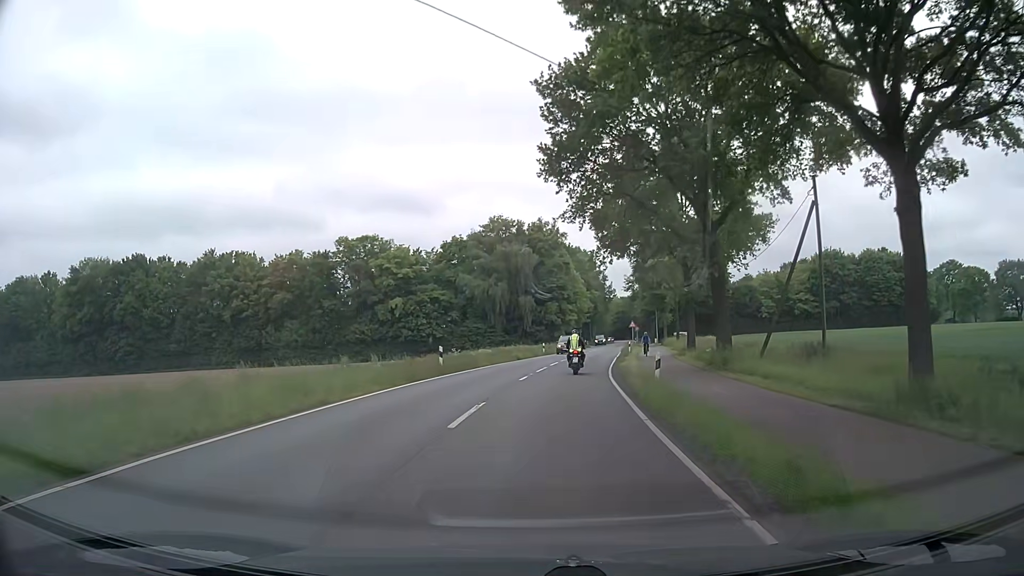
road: secondary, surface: asphalt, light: Day
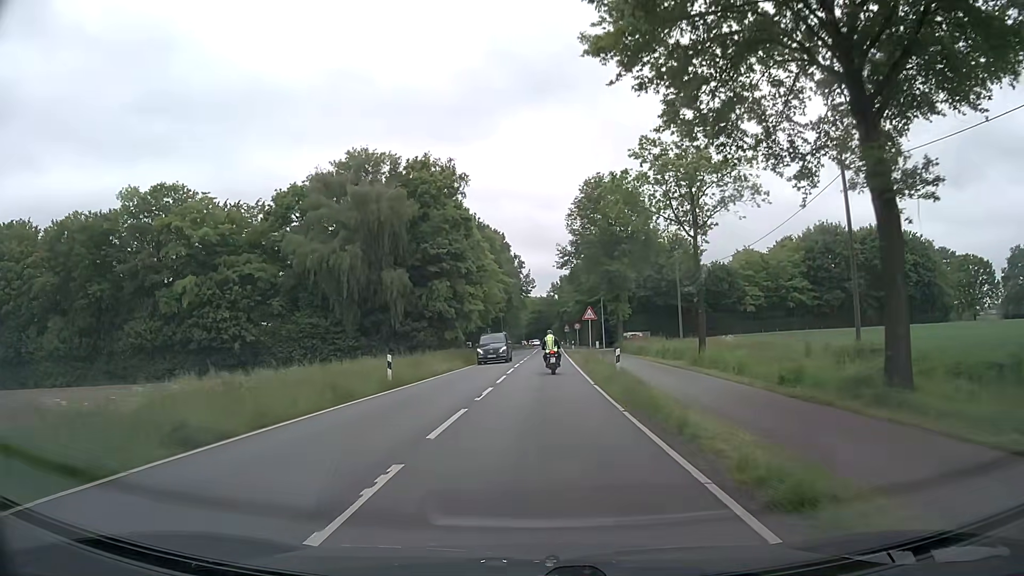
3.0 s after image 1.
(+2.9, +37.0) m; +8°
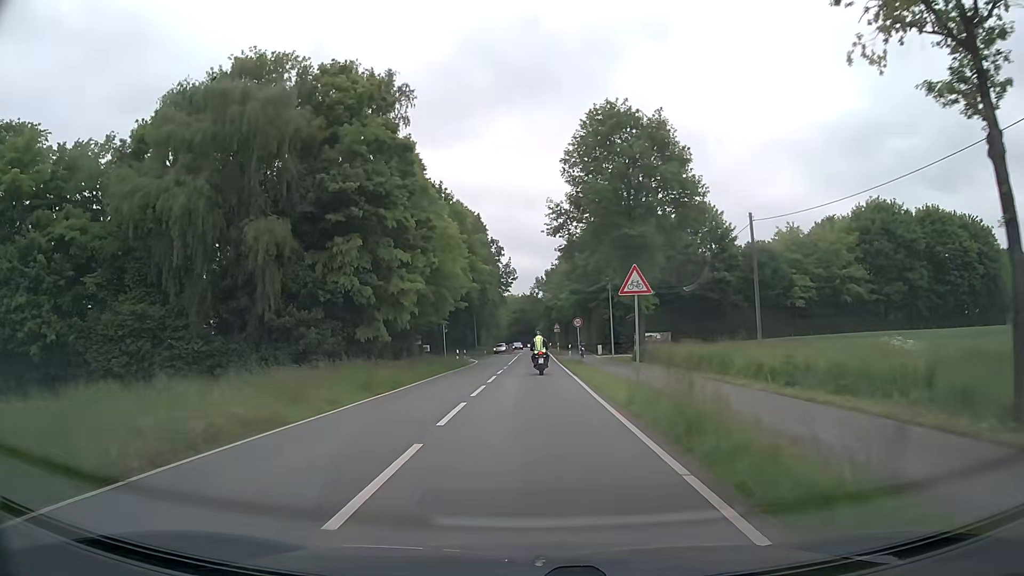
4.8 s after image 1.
(+0.3, +22.6) m; +1°
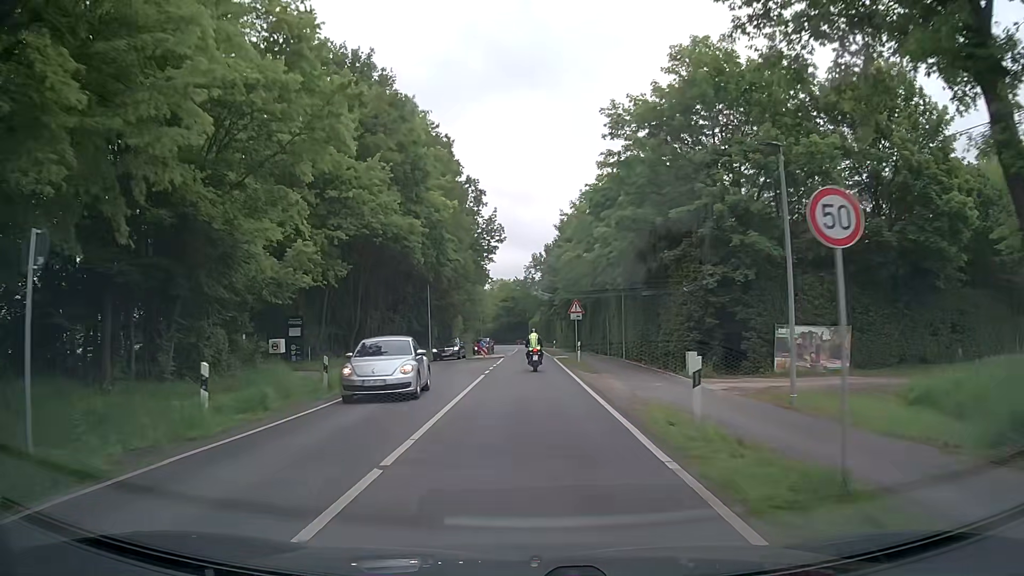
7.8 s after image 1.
(+0.2, +38.0) m; +1°
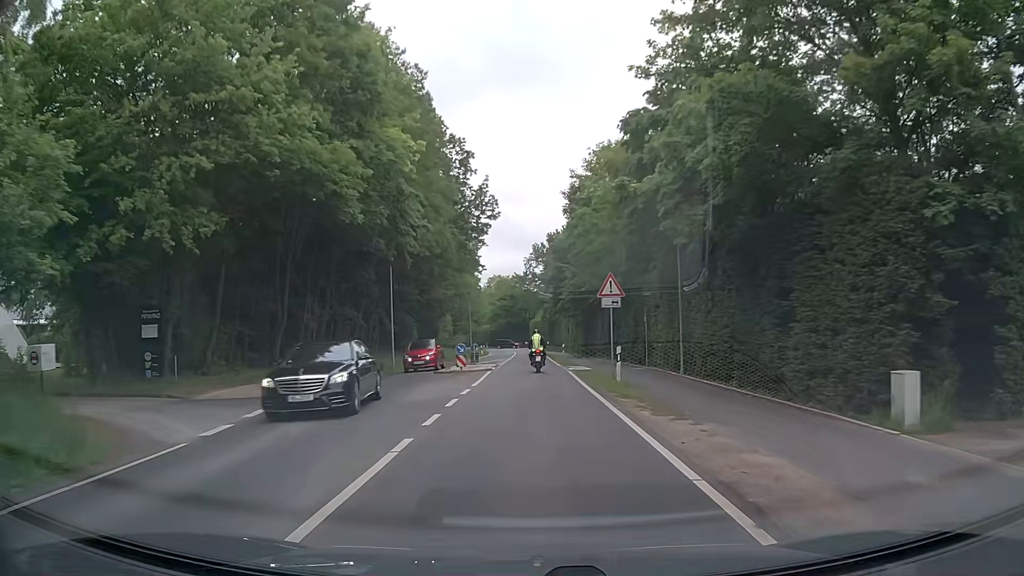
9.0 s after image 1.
(0.0, +15.2) m; 0°
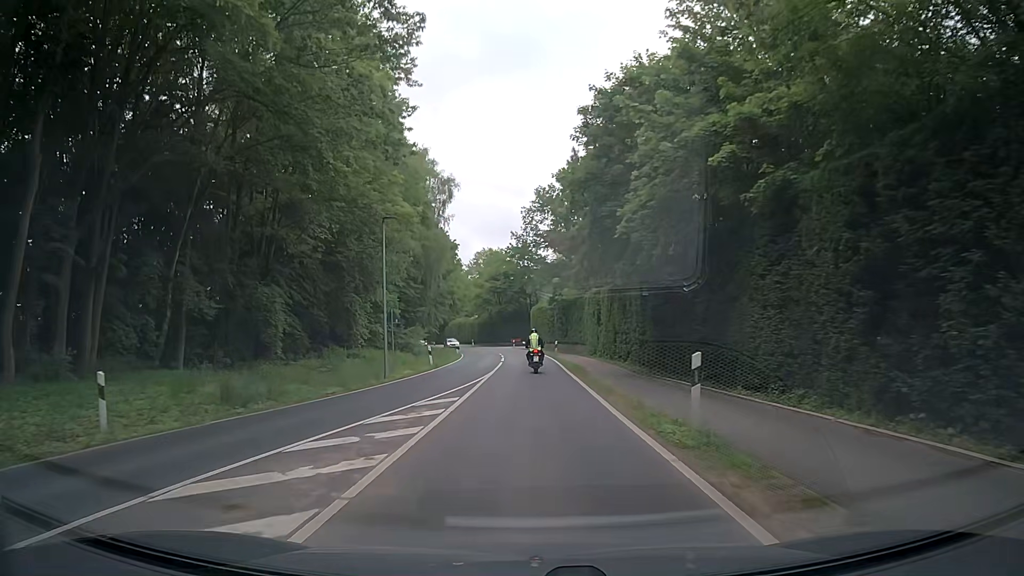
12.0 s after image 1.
(-0.1, +38.1) m; 0°
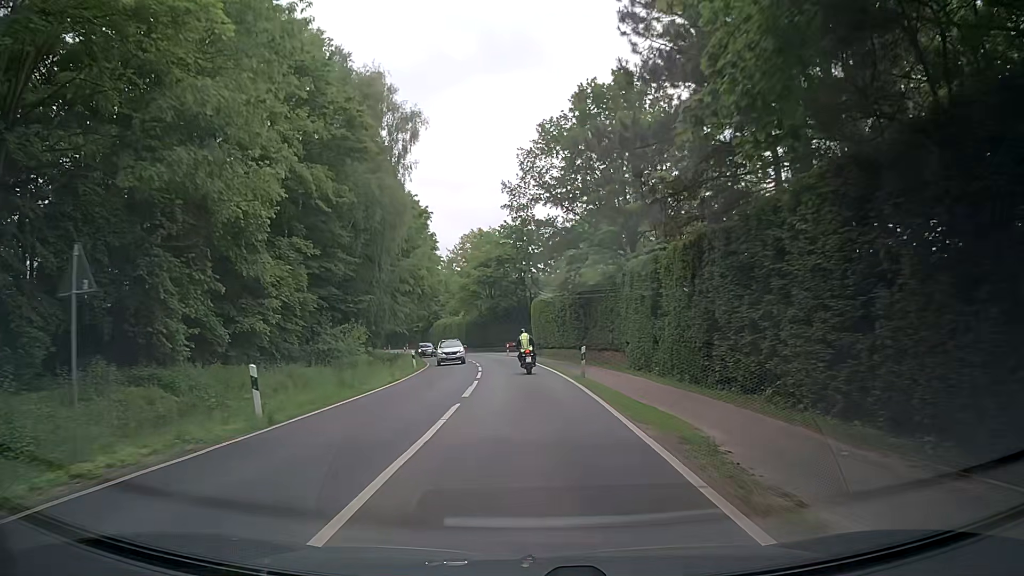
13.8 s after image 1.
(-0.1, +22.6) m; +1°
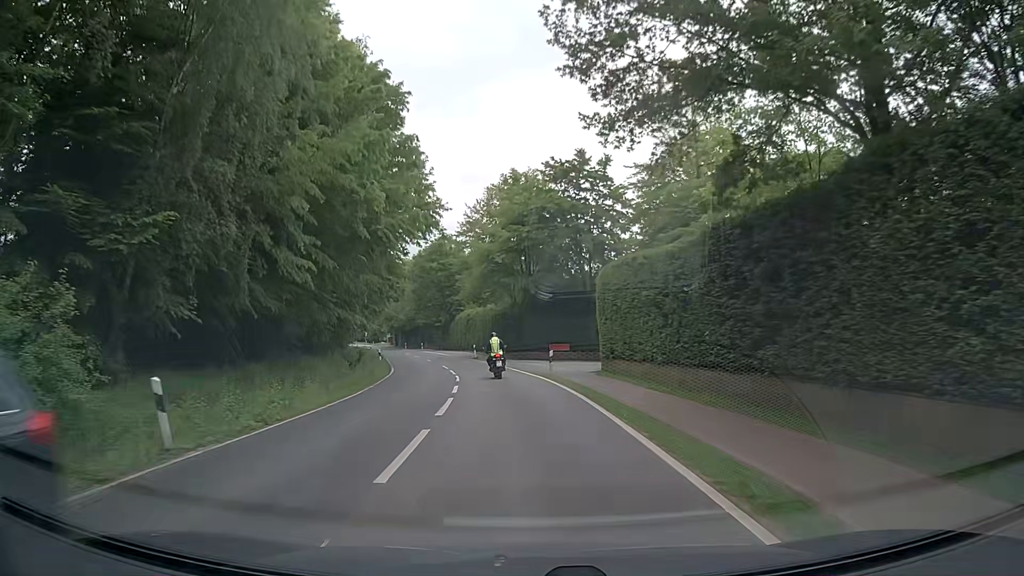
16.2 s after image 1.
(-0.9, +29.3) m; -3°
(0, +10) (-1, +20) (-3, +30) (-4, +40) (-6, +49) (-9, +59) (-11, +69) (-14, +79) (-17, +88) (-20, +98) m
